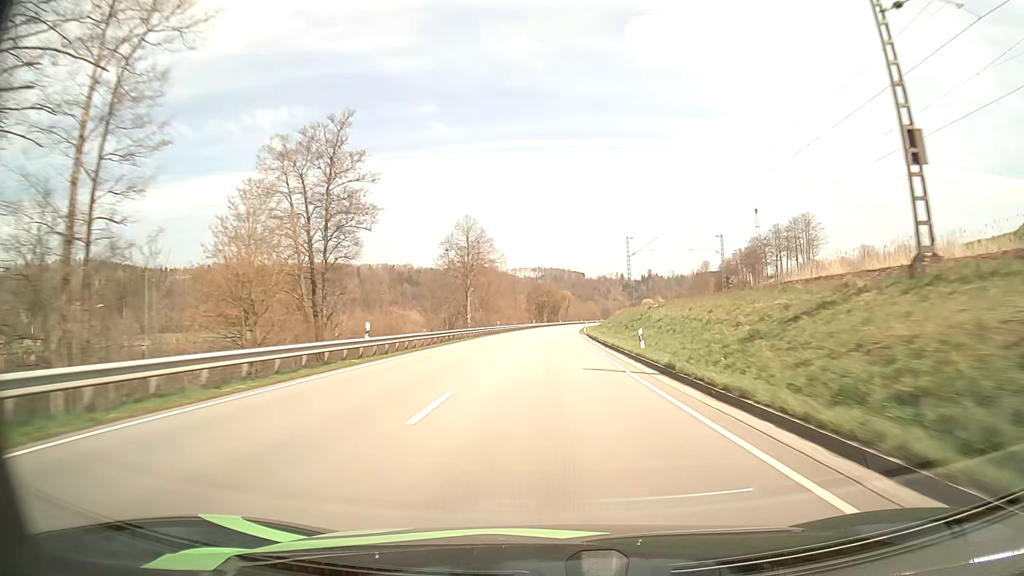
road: primary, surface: asphalt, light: Day
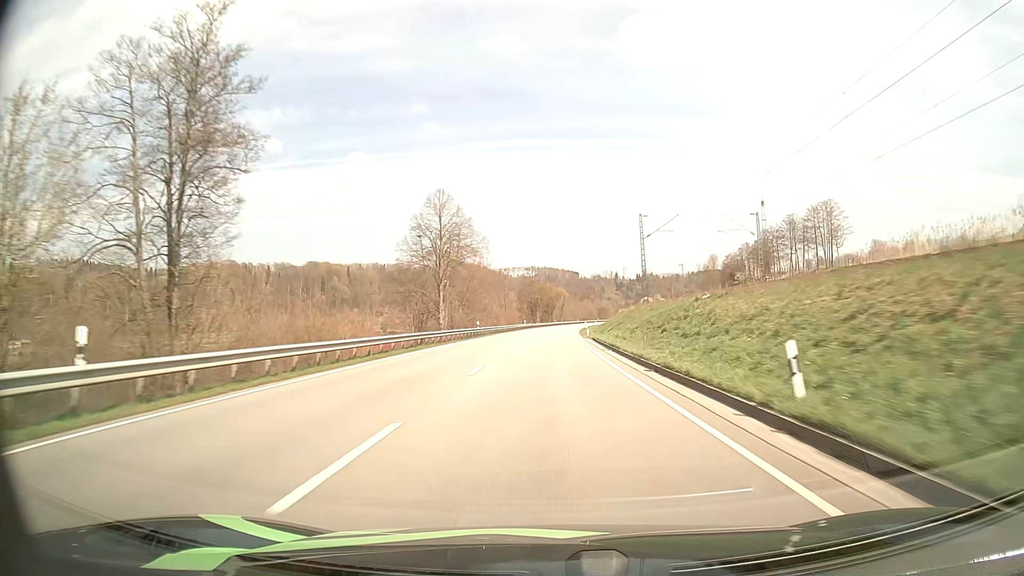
(+0.1, +16.2) m; +1°
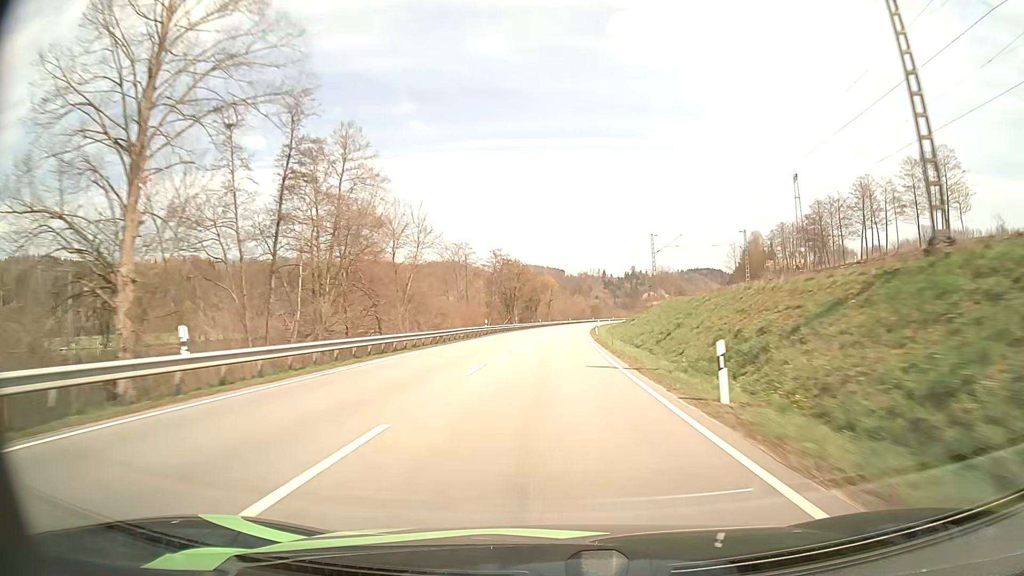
(+0.4, +48.4) m; +1°
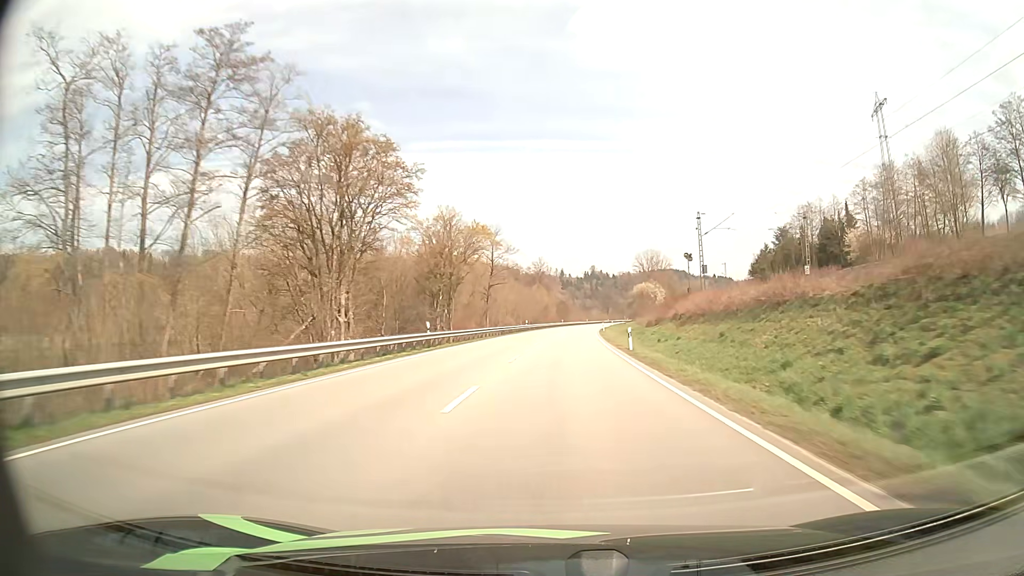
(+2.3, +78.9) m; +4°
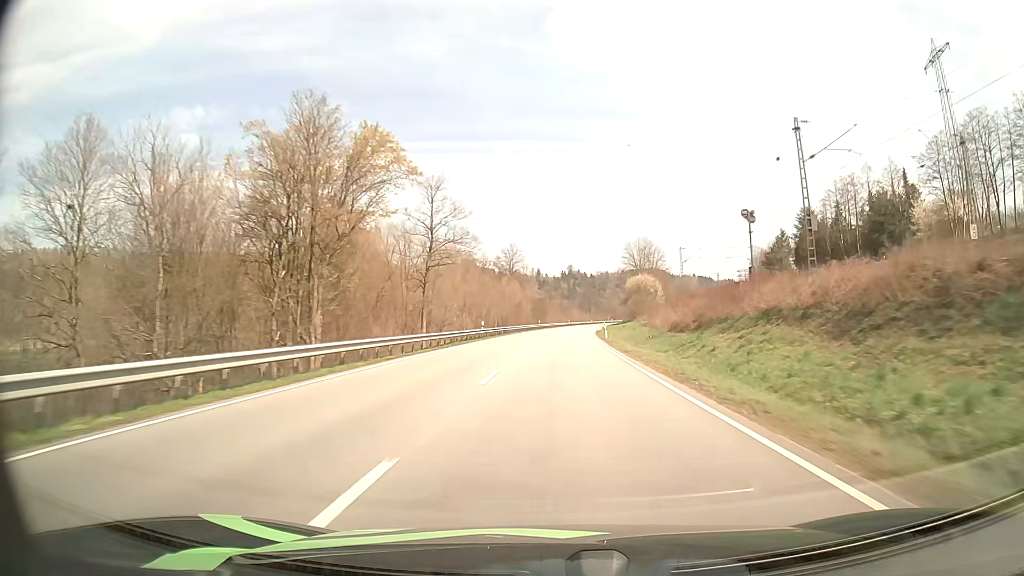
(+0.6, +31.8) m; +2°
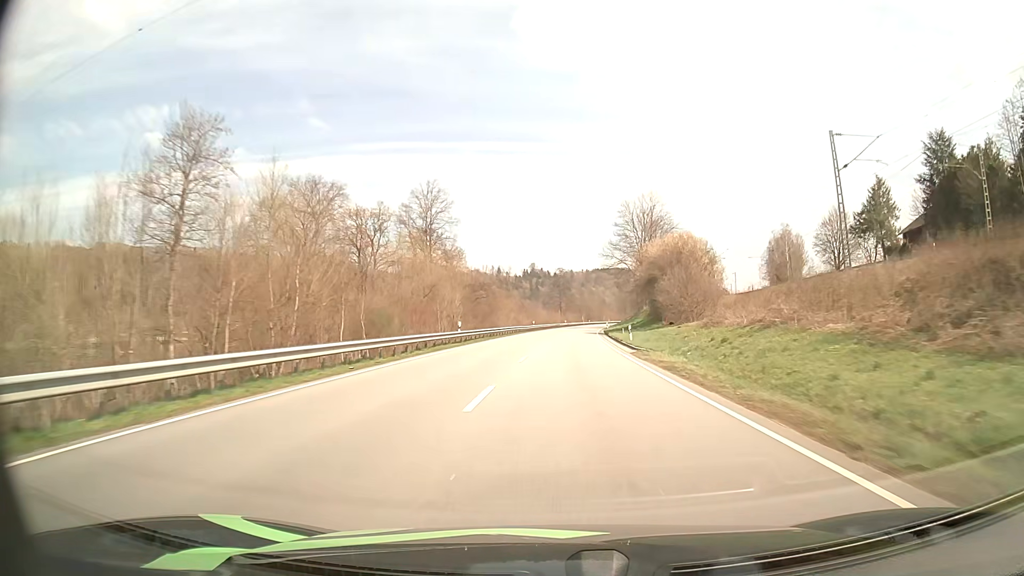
(+1.5, +64.8) m; +3°
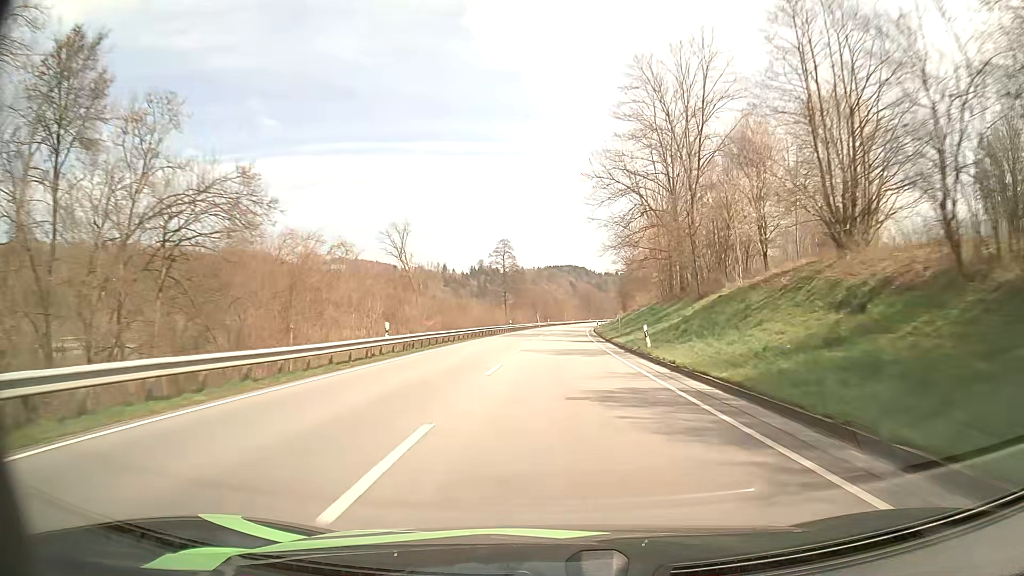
(+2.4, +66.0) m; +4°
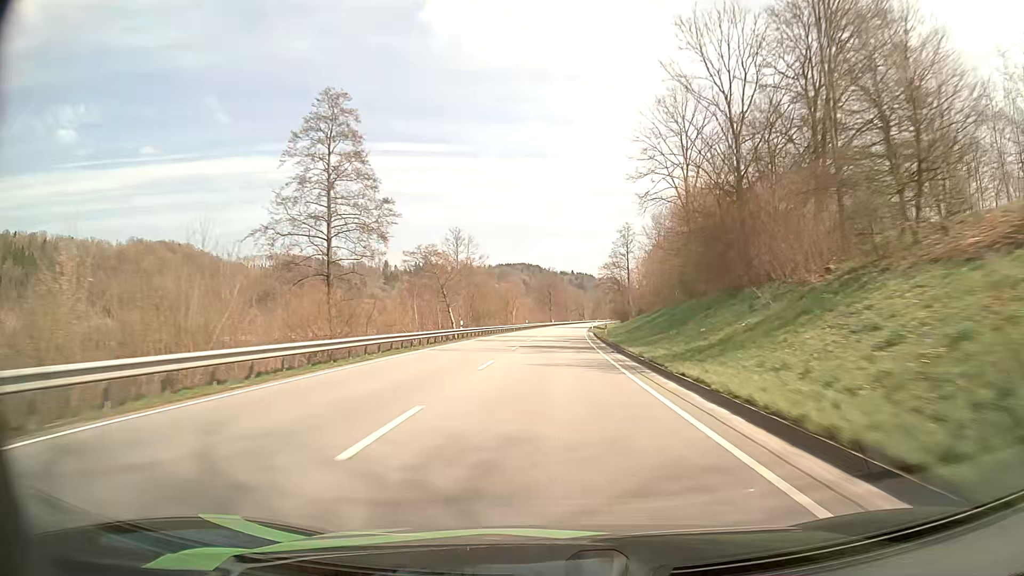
(+3.0, +82.6) m; +4°
(0, +10) (0, +20) (0, +30) (0, +40) (+1, +50) (+1, +60) (+1, +70) (+2, +80) (+3, +90) (+3, +100) m
